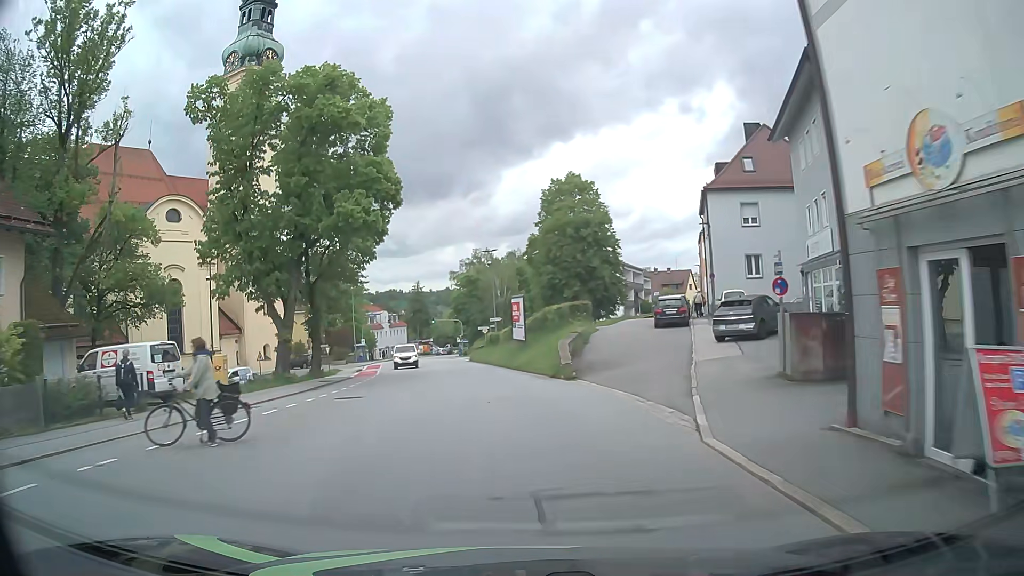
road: tertiary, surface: asphalt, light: Day
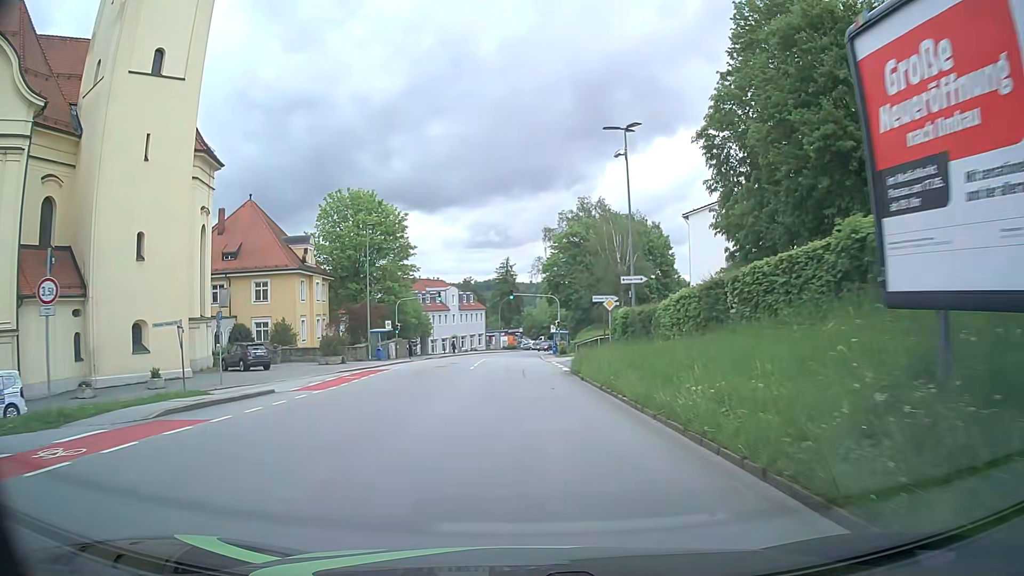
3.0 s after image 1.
(-2.2, +37.9) m; -7°
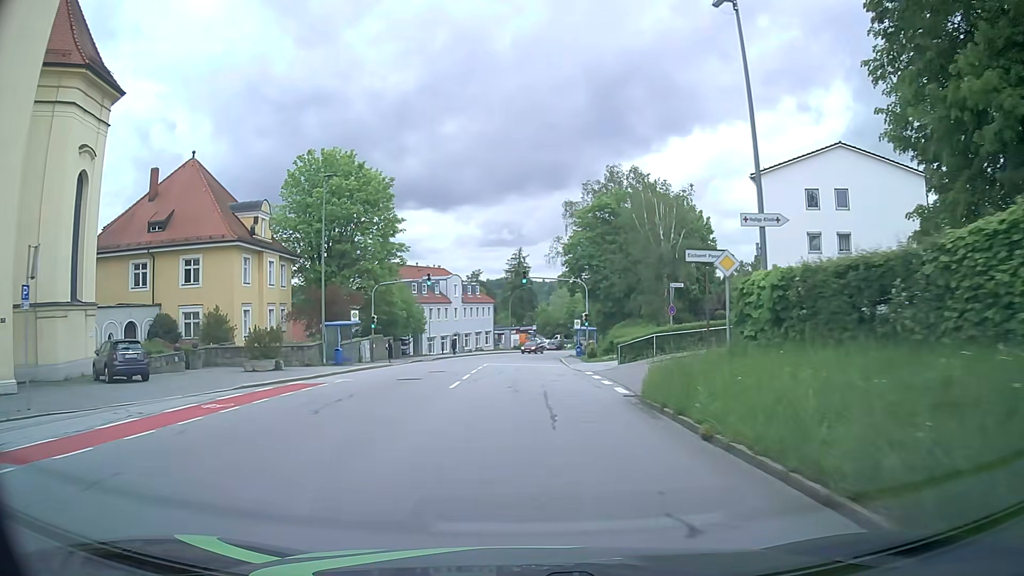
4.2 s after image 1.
(-0.4, +14.8) m; -2°
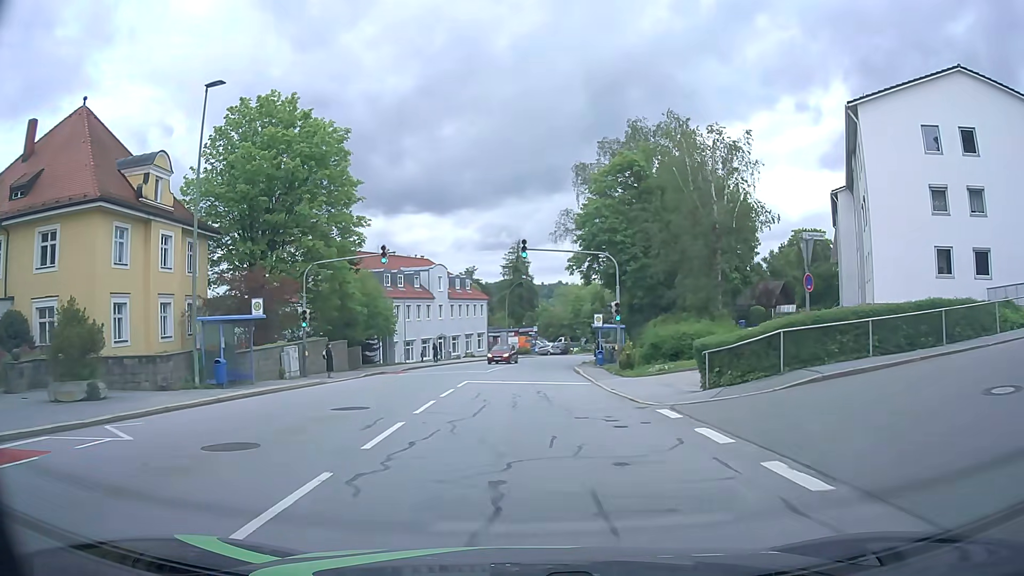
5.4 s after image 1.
(0.0, +14.9) m; 0°
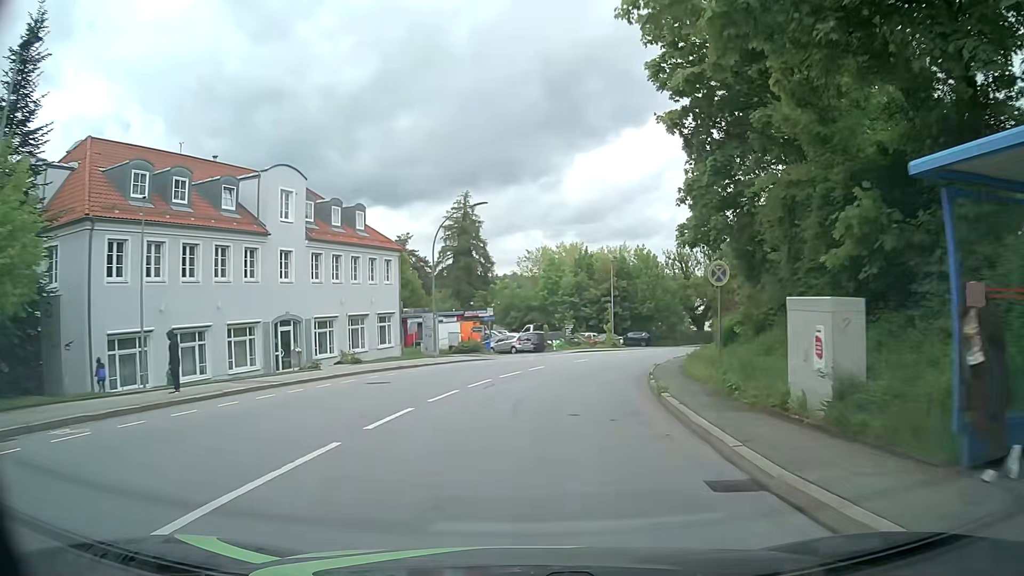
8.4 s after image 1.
(+0.5, +37.4) m; +4°
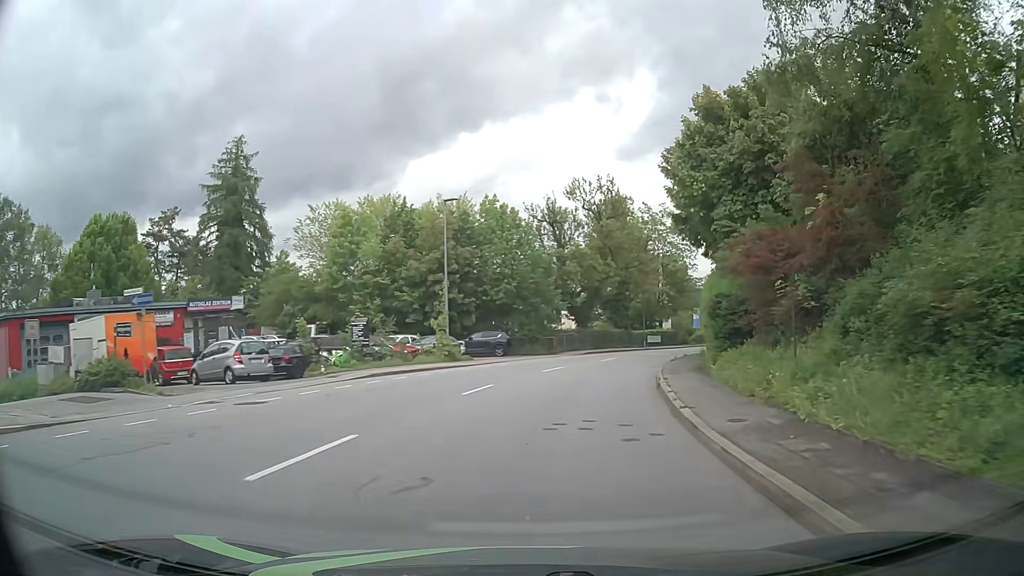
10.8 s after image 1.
(+3.4, +29.7) m; +14°
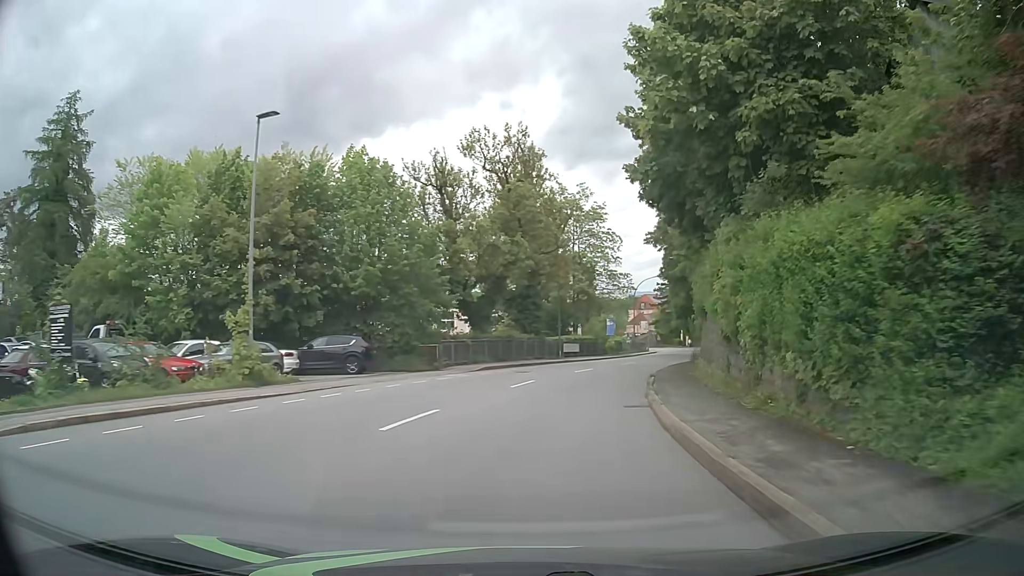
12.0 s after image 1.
(+1.2, +14.7) m; +9°
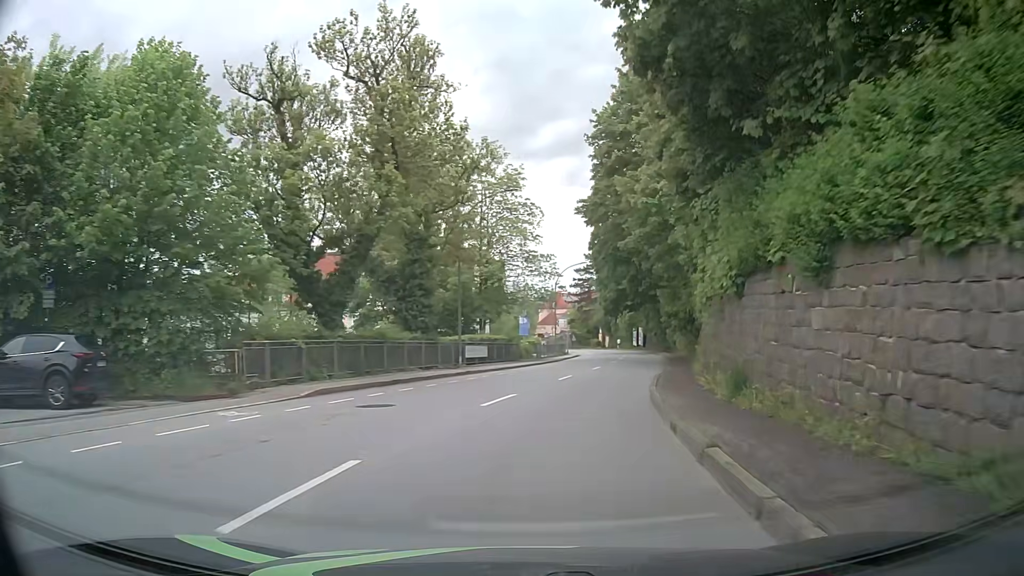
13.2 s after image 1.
(+1.1, +14.6) m; +8°
(0, +10) (+2, +20) (+4, +30) (+6, +39) (+8, +49) (+10, +59) (+12, +69) (+13, +79) (+14, +89) (+14, +99) m
